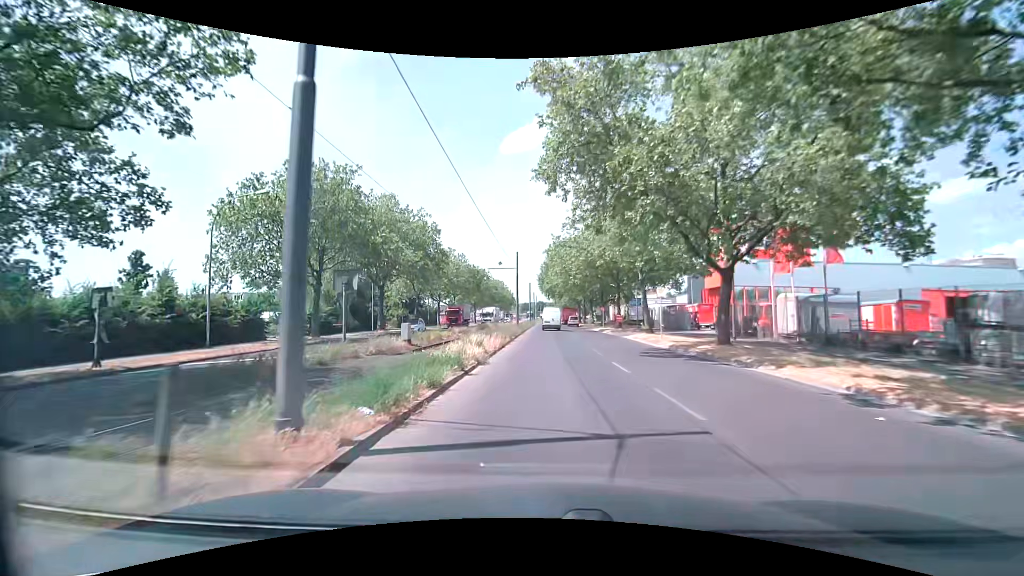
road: secondary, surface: asphalt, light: Day
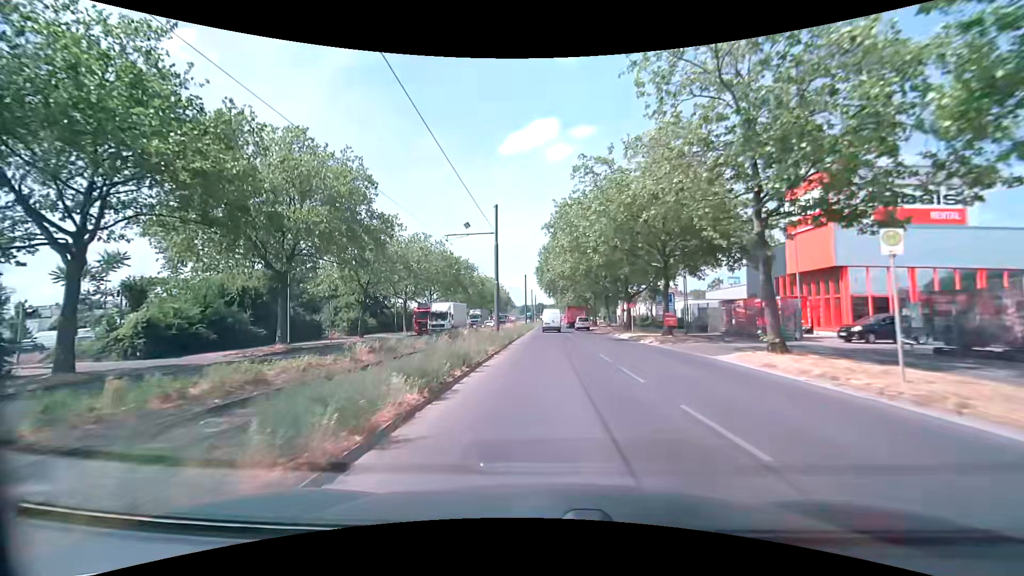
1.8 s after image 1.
(0.0, +20.0) m; 0°
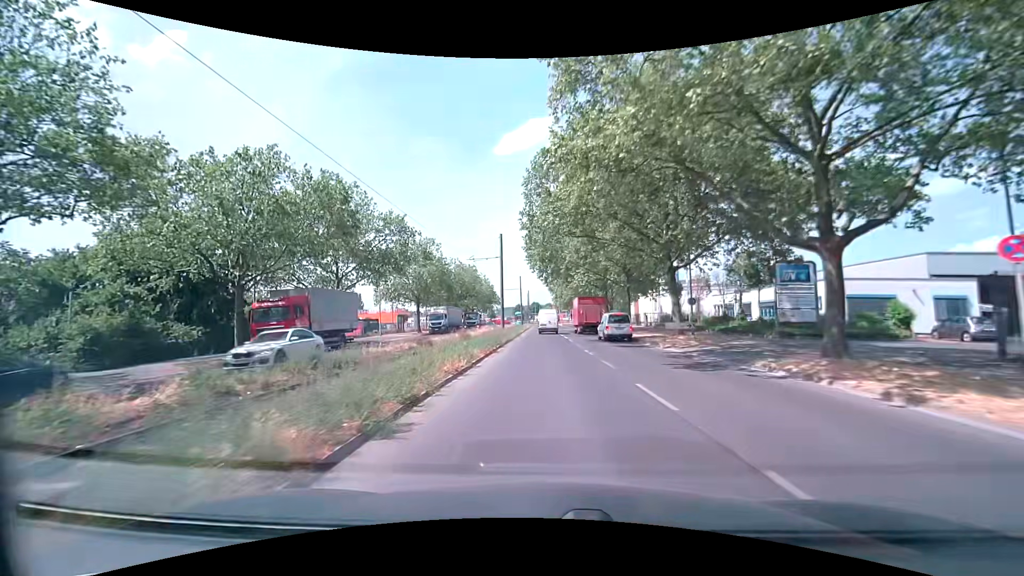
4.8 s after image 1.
(+0.4, +33.6) m; +1°
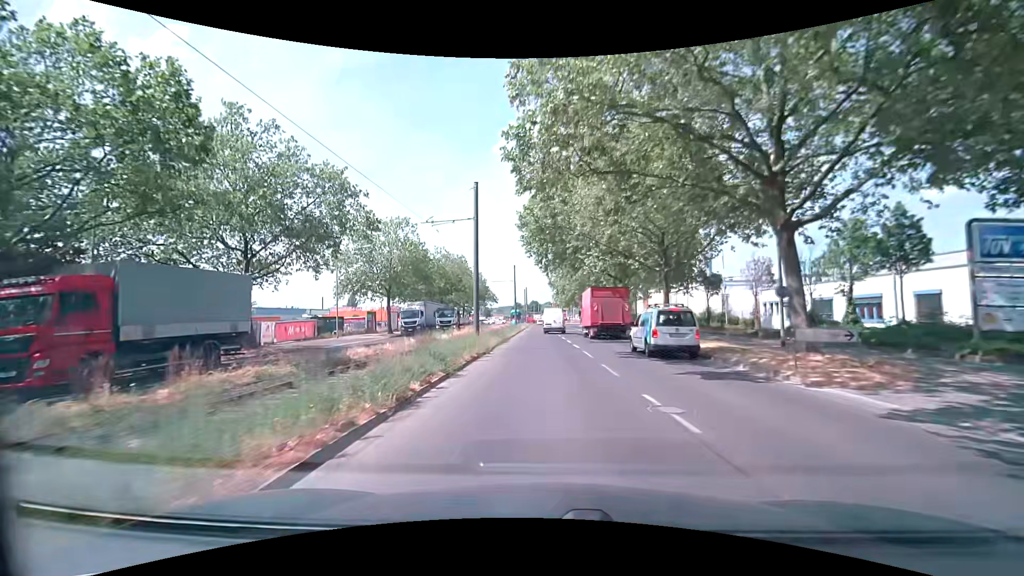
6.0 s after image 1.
(-0.2, +13.5) m; -1°
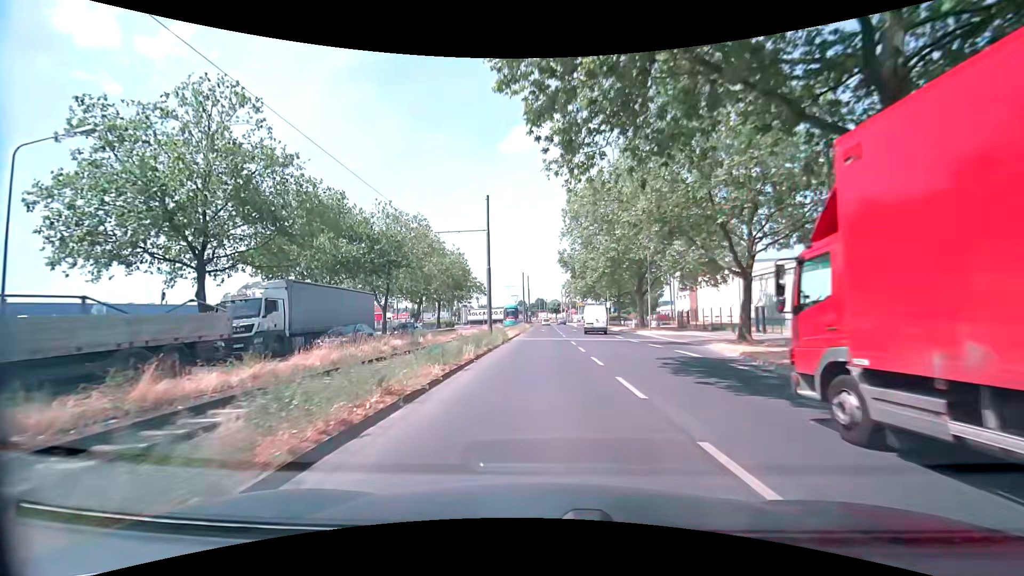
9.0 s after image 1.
(+0.3, +33.5) m; 0°
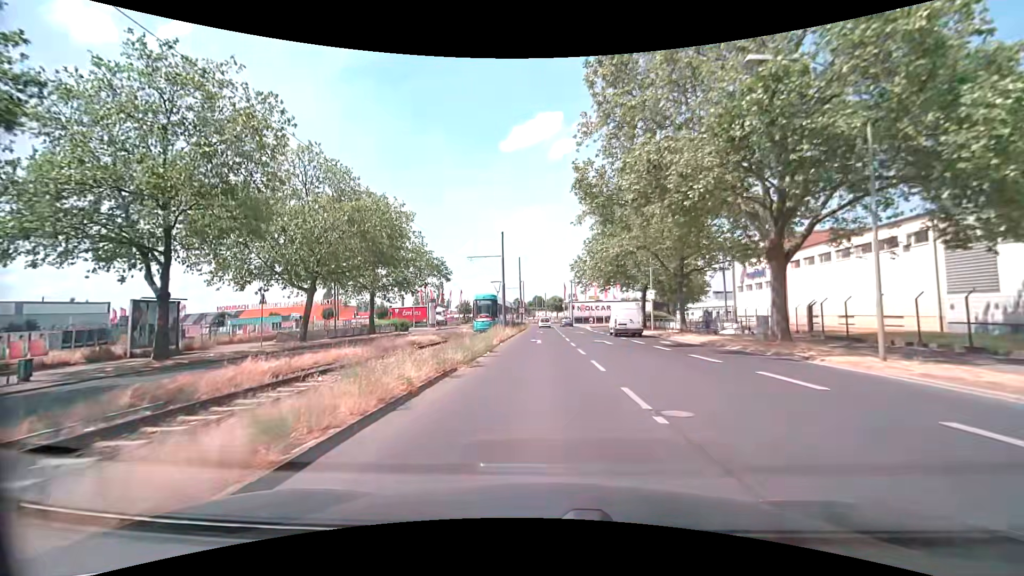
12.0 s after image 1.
(0.0, +32.1) m; 0°
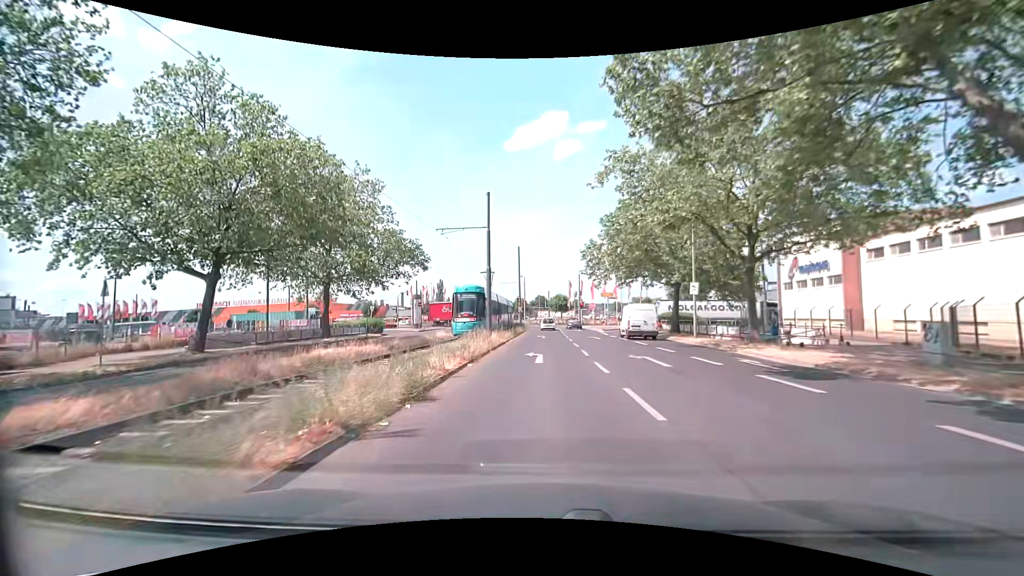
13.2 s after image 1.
(-0.1, +11.6) m; -1°
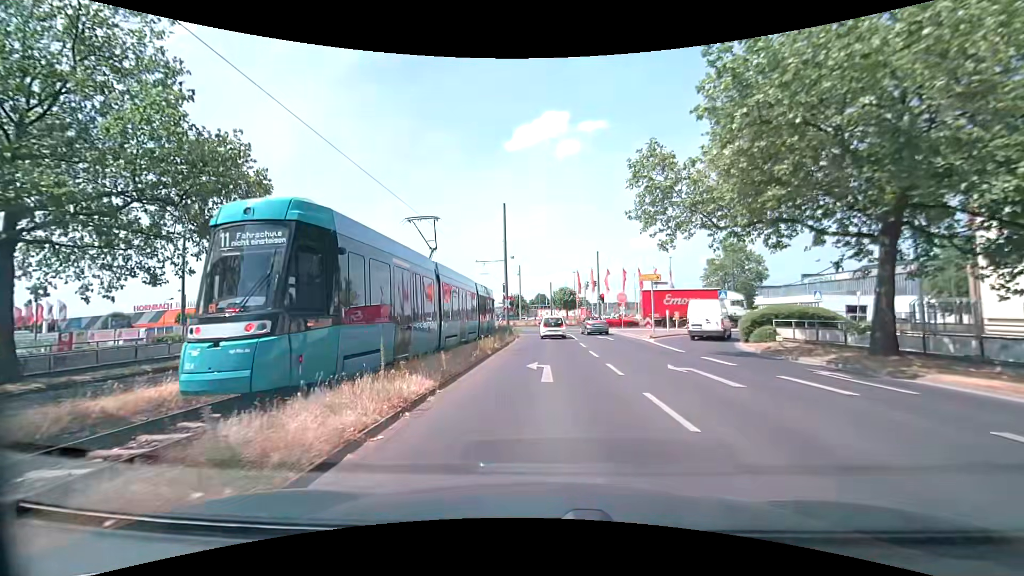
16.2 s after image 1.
(-0.2, +24.4) m; 0°
